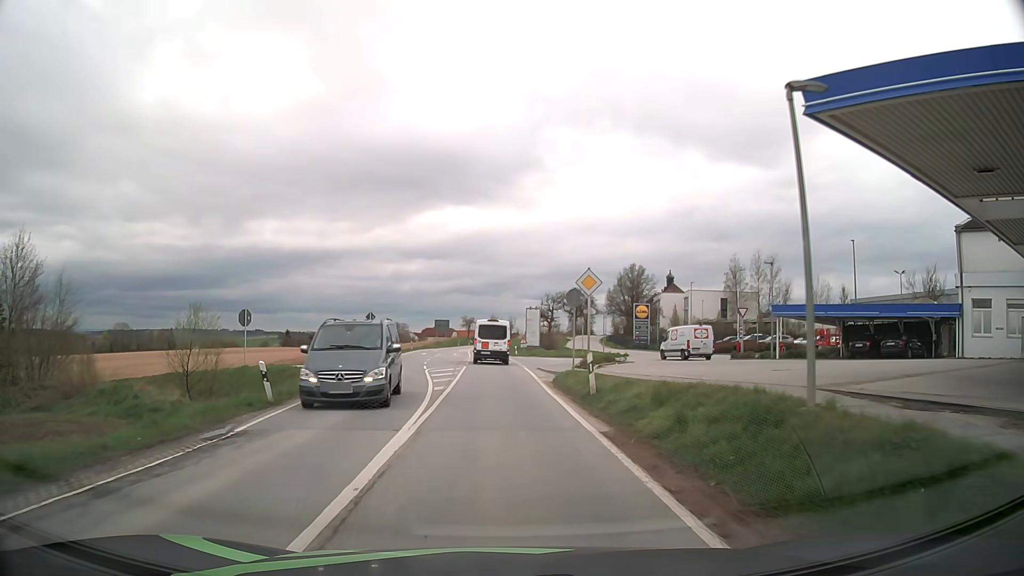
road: secondary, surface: asphalt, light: Day
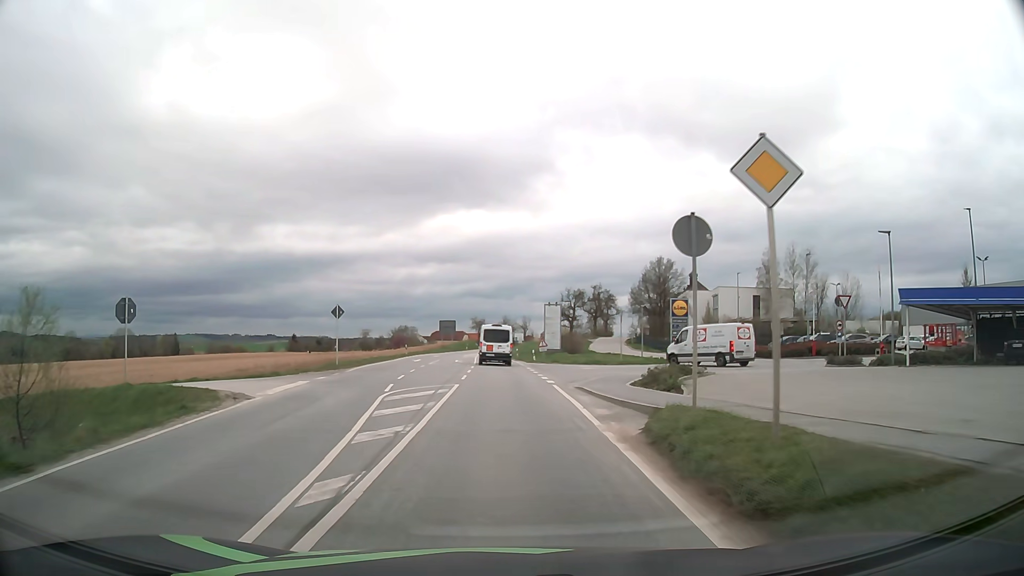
(-0.1, +13.5) m; -1°
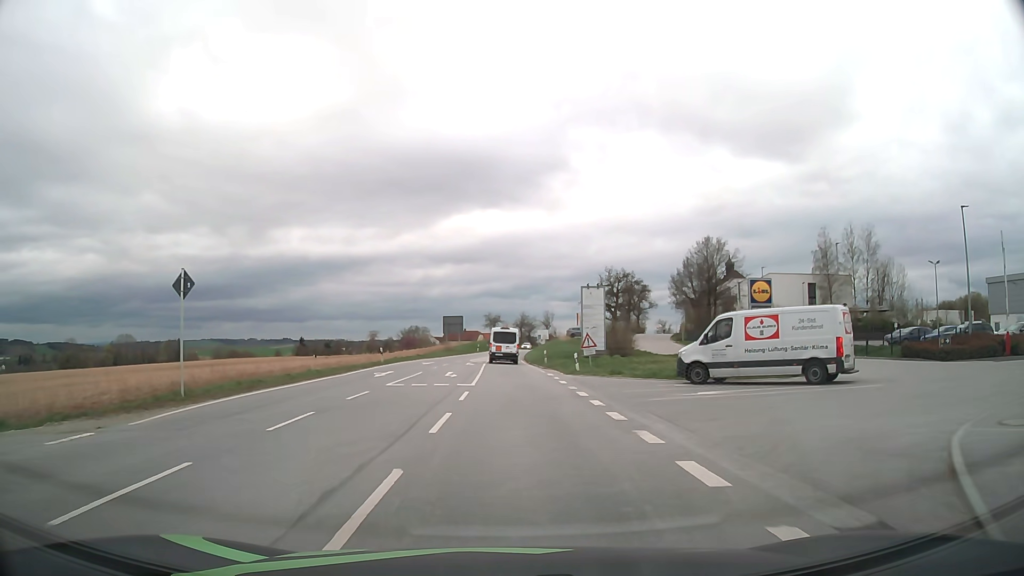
(-0.2, +20.3) m; -1°
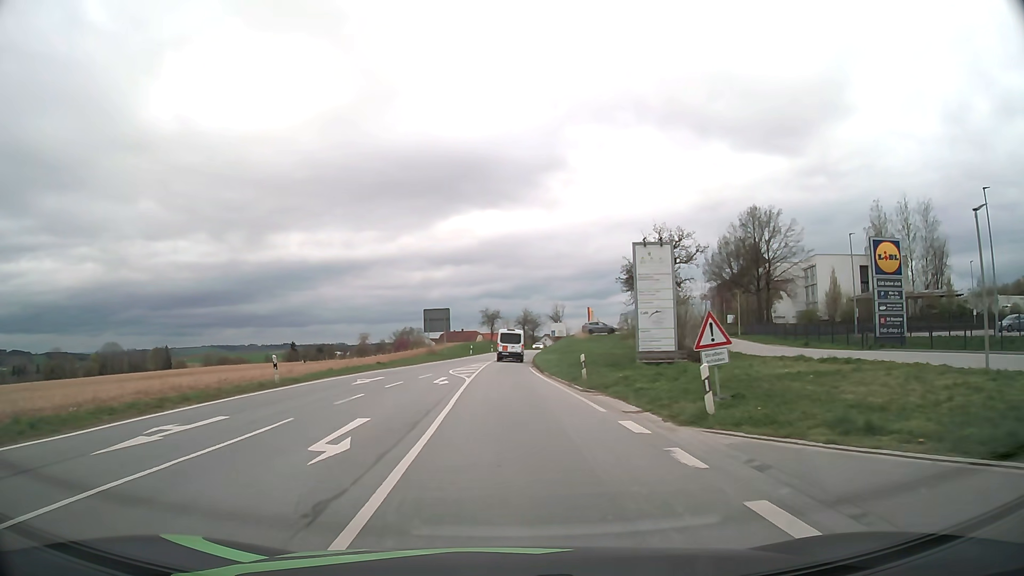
(0.0, +20.4) m; 0°
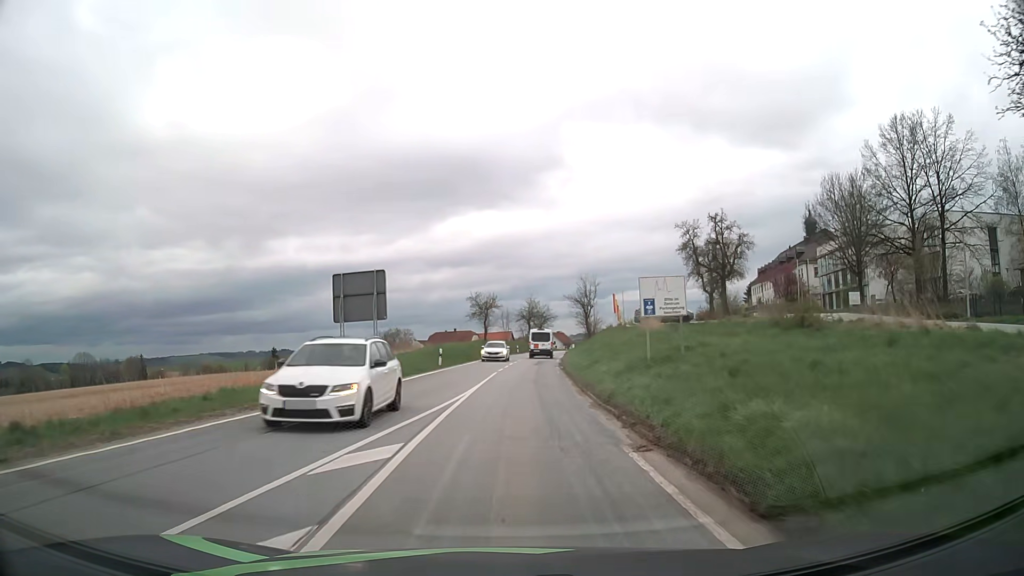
(-0.1, +34.4) m; 0°
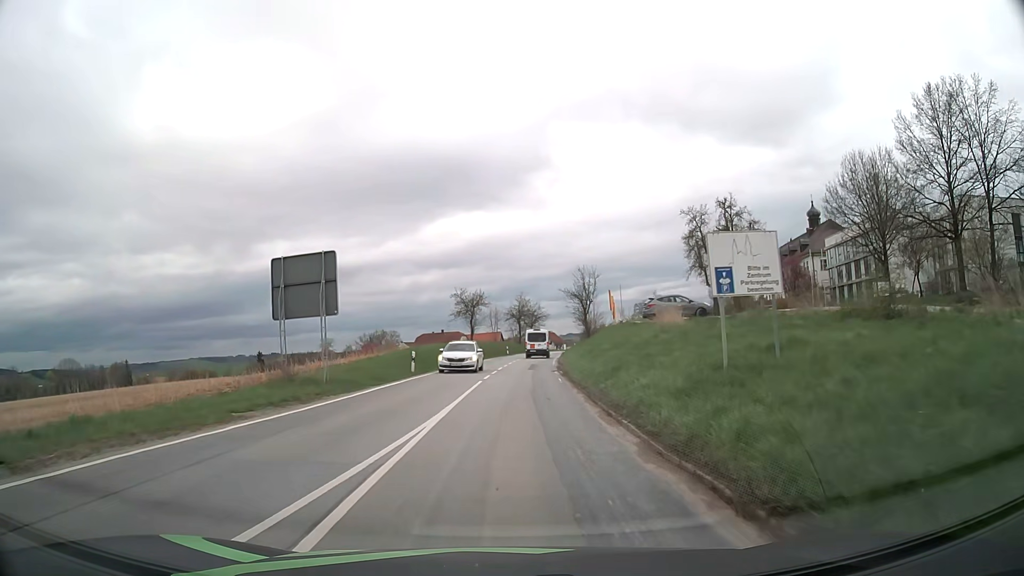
(0.0, +6.9) m; +1°
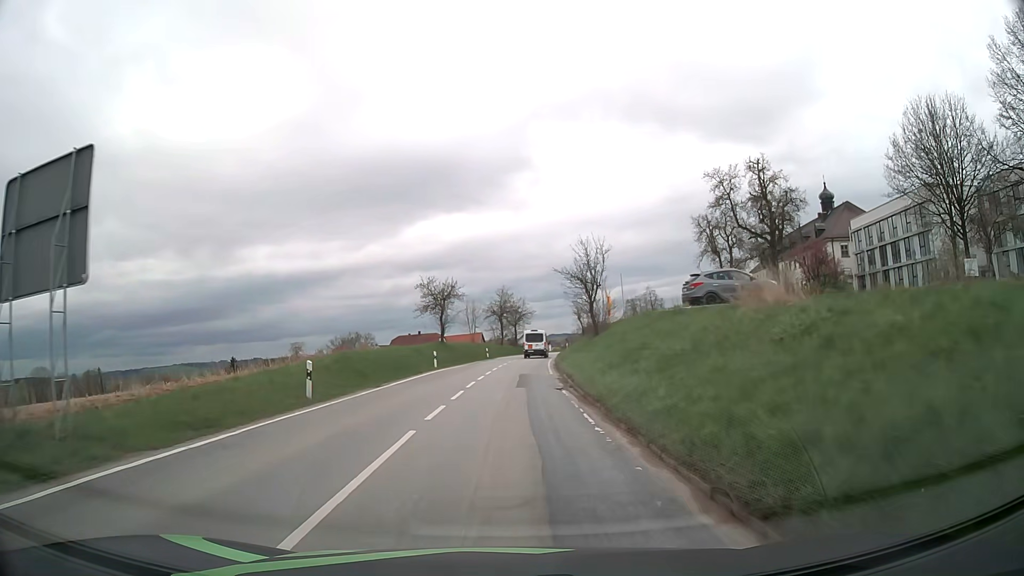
(+0.1, +13.9) m; +1°
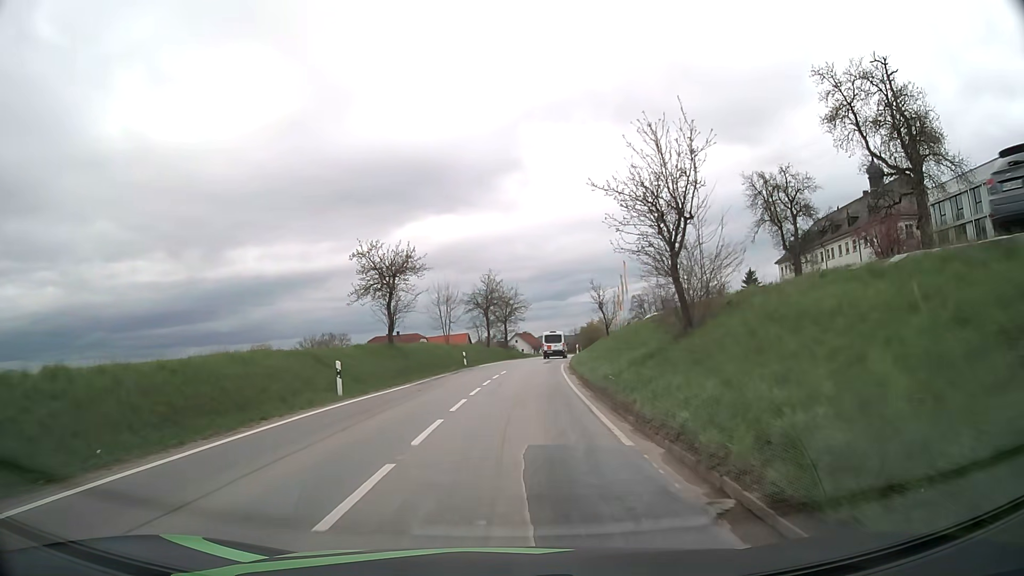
(+0.2, +21.0) m; +1°
(0, +10) (0, +20) (+1, +30) (+1, +40) (+2, +50) (+4, +60) (+5, +70) (+7, +80) (+9, +89) (+11, +99) m
